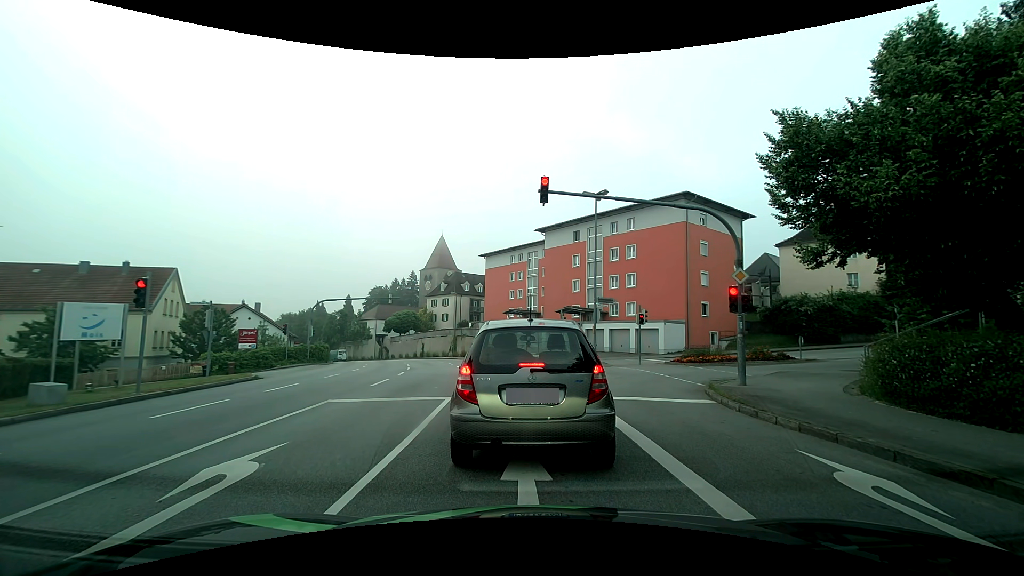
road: tertiary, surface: asphalt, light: Day
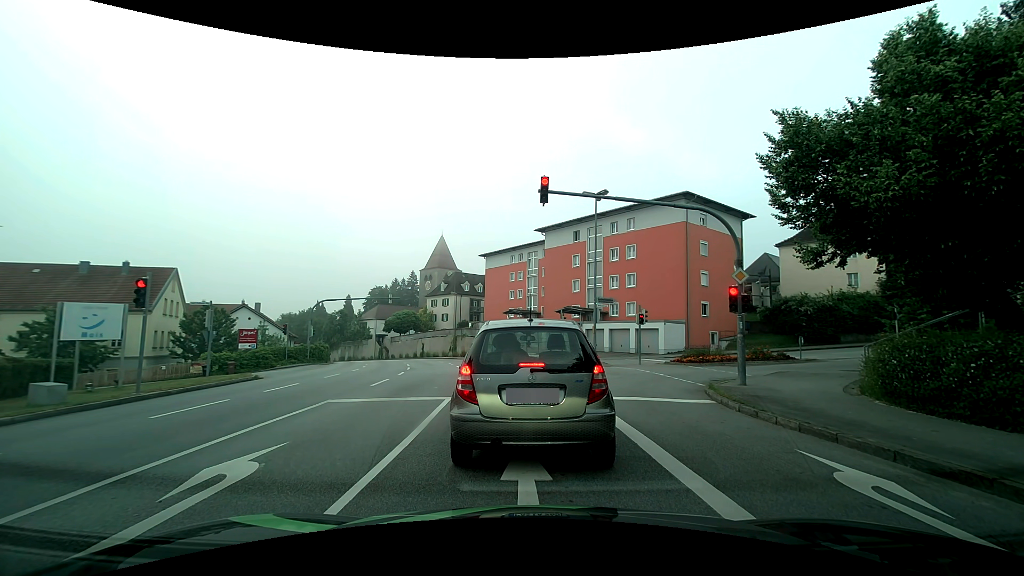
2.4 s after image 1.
(0.0, 0.0) m; 0°
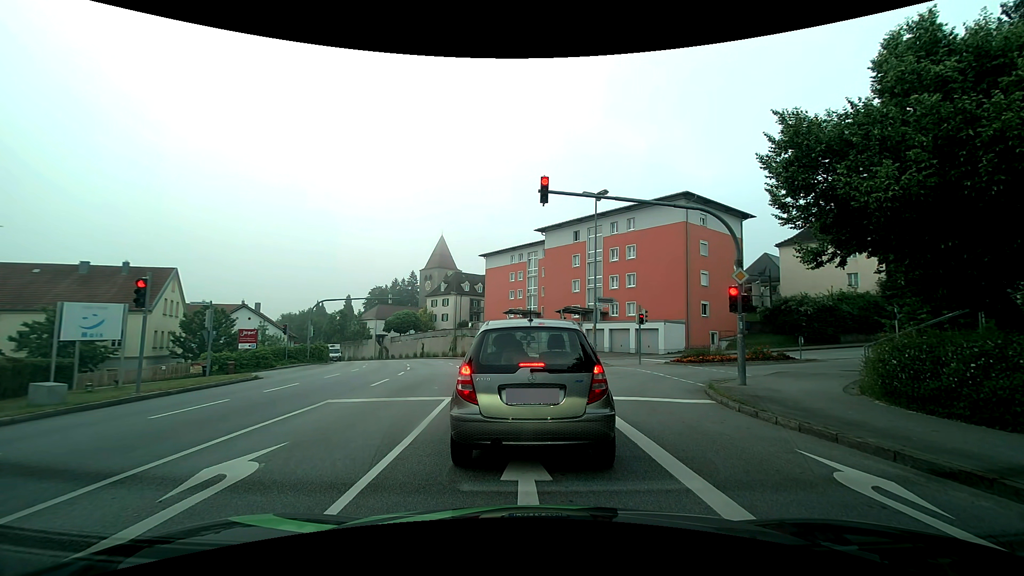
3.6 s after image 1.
(0.0, 0.0) m; 0°
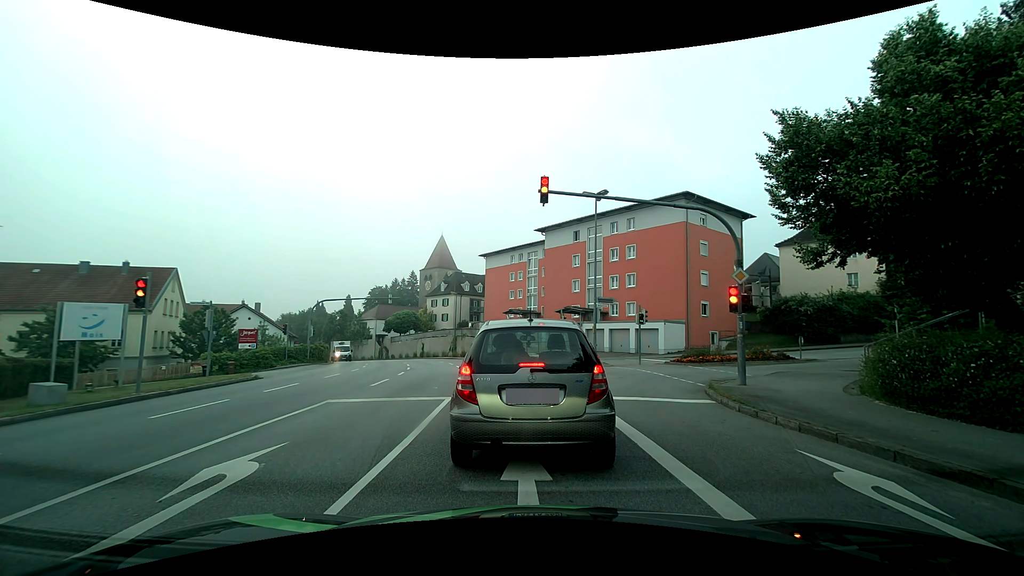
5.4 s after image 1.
(0.0, 0.0) m; 0°
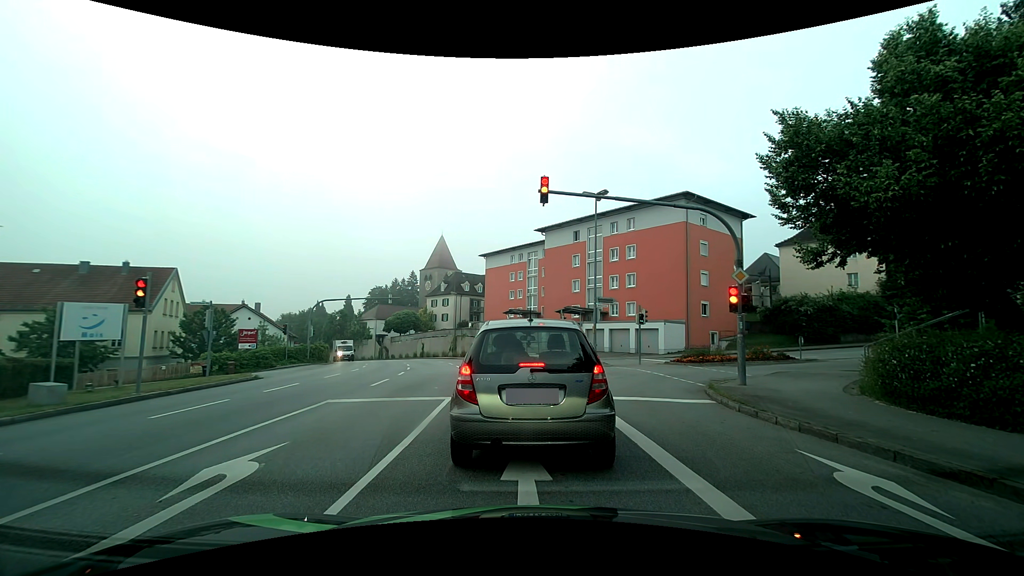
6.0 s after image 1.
(0.0, 0.0) m; 0°
